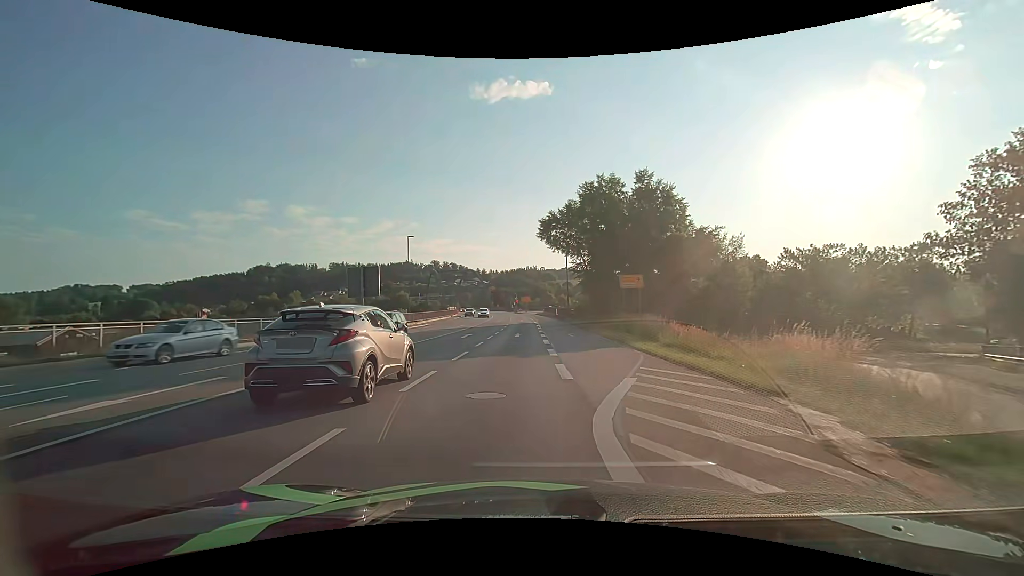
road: primary_link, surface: asphalt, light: Day
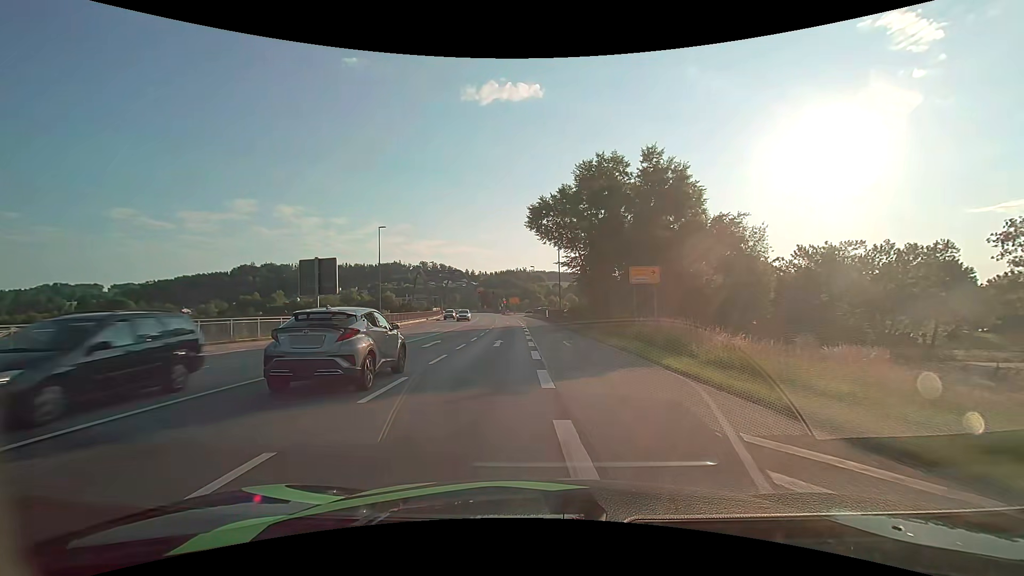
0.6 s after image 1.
(+0.1, +6.9) m; +1°
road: primary
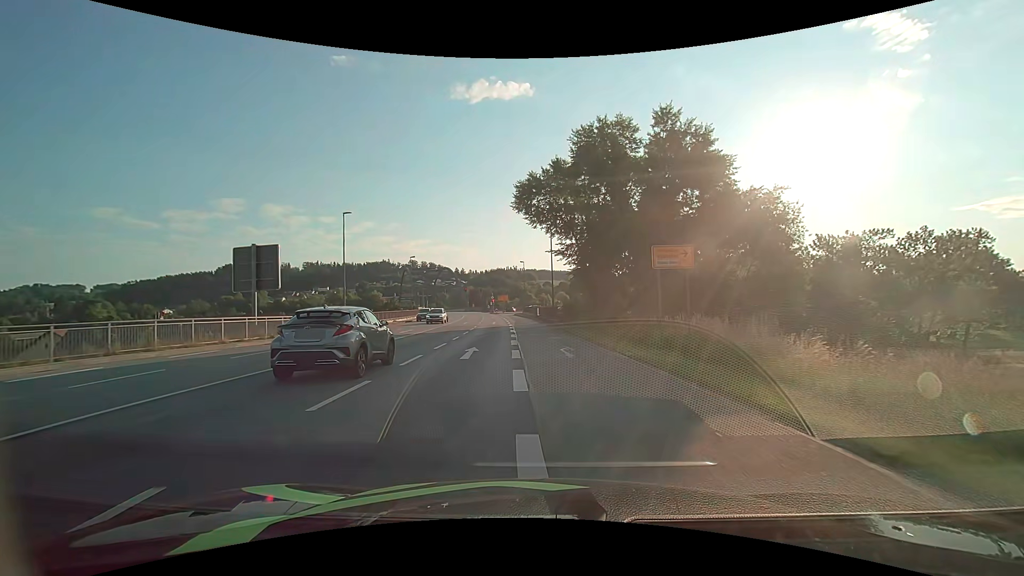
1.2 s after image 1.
(+0.1, +6.8) m; +1°
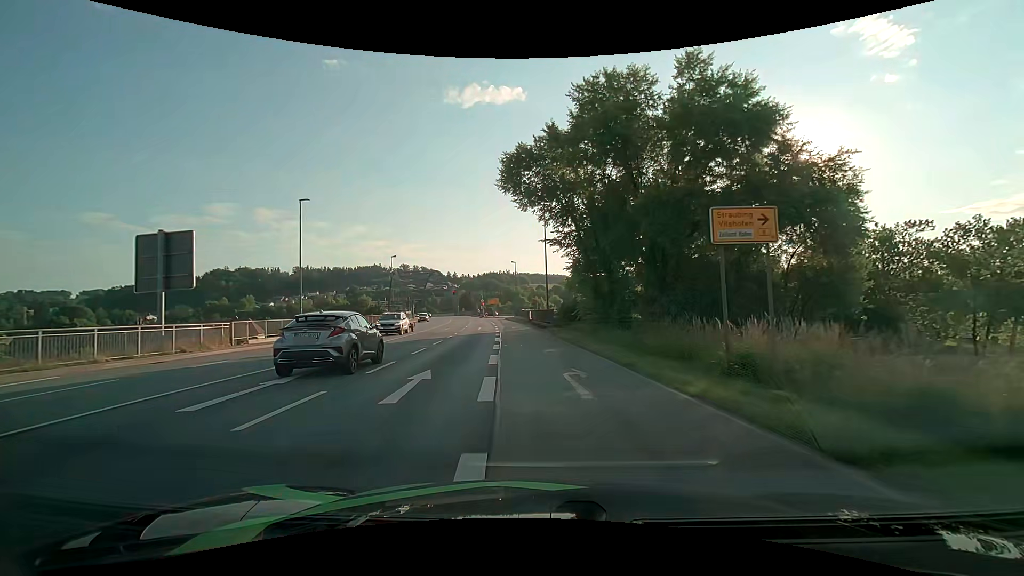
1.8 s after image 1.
(+0.1, +6.8) m; +1°
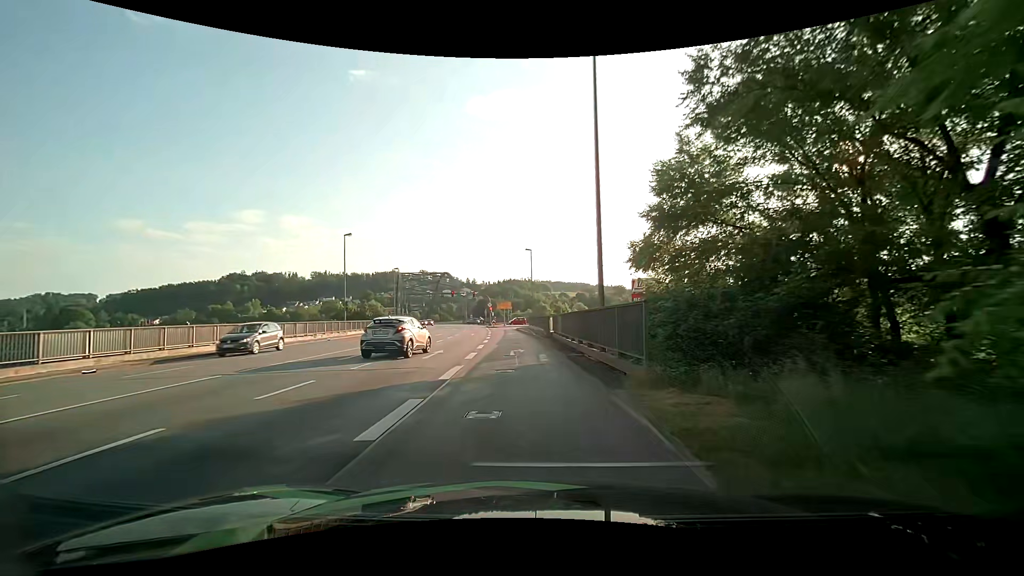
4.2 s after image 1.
(-0.3, +26.0) m; -2°
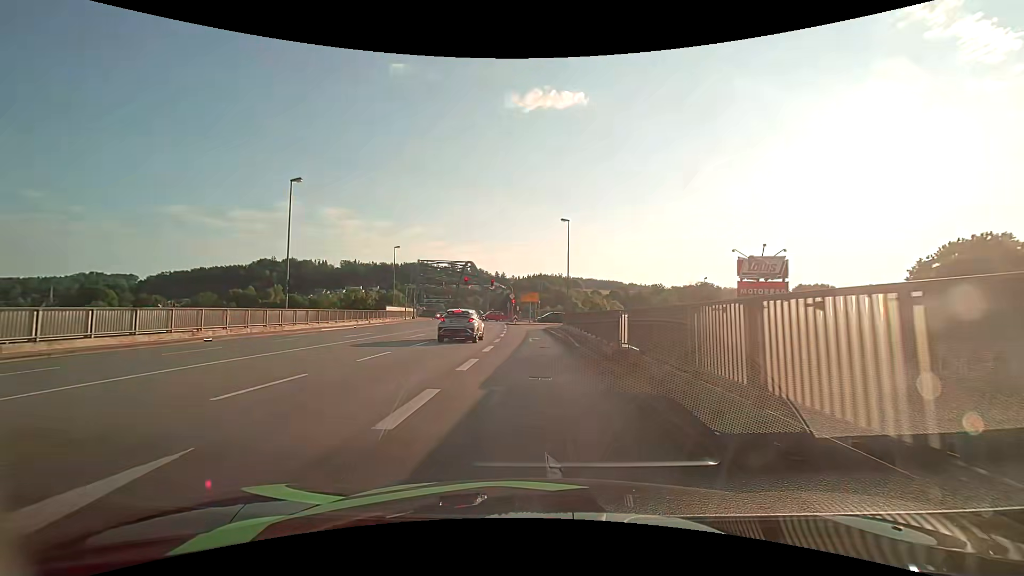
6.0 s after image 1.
(-0.7, +17.9) m; -3°
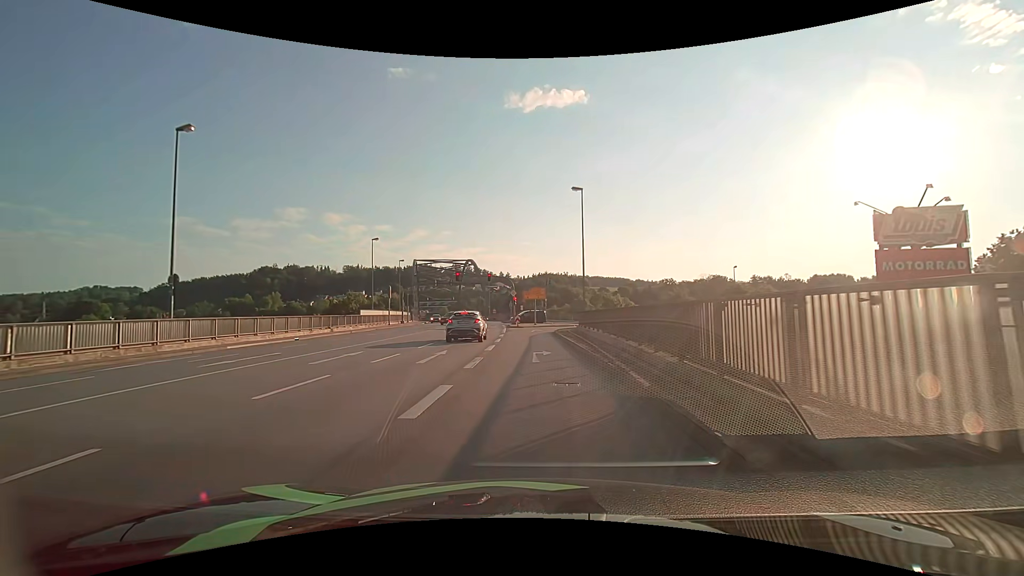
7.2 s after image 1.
(-0.1, +11.2) m; 0°
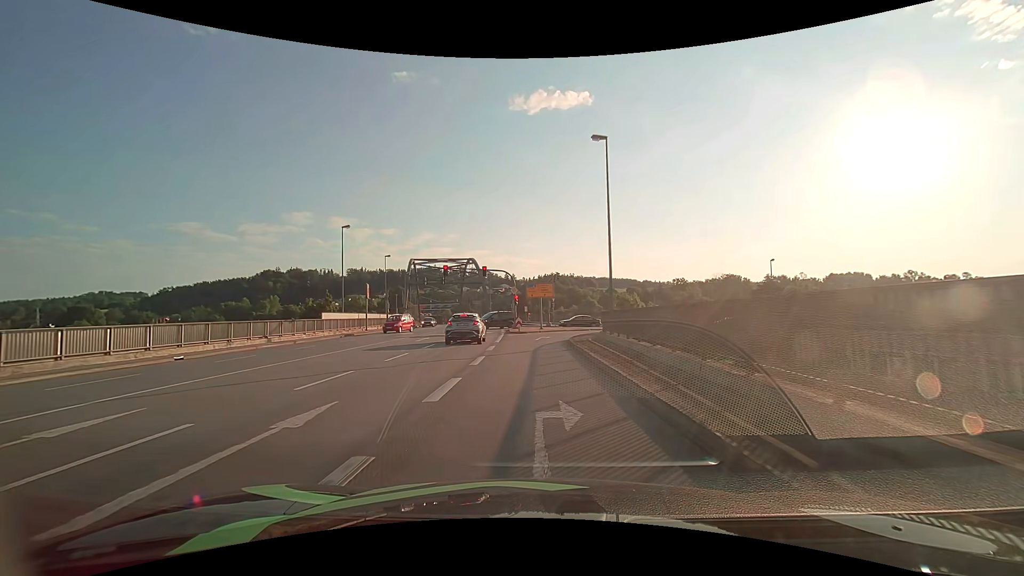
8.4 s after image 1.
(-0.1, +10.6) m; -1°
